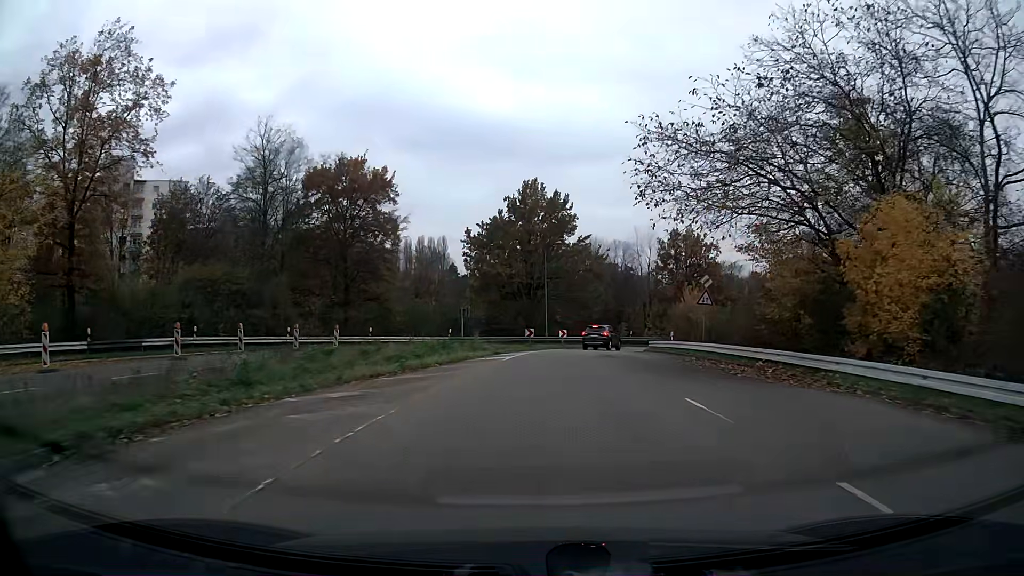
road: tertiary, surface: asphalt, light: Day
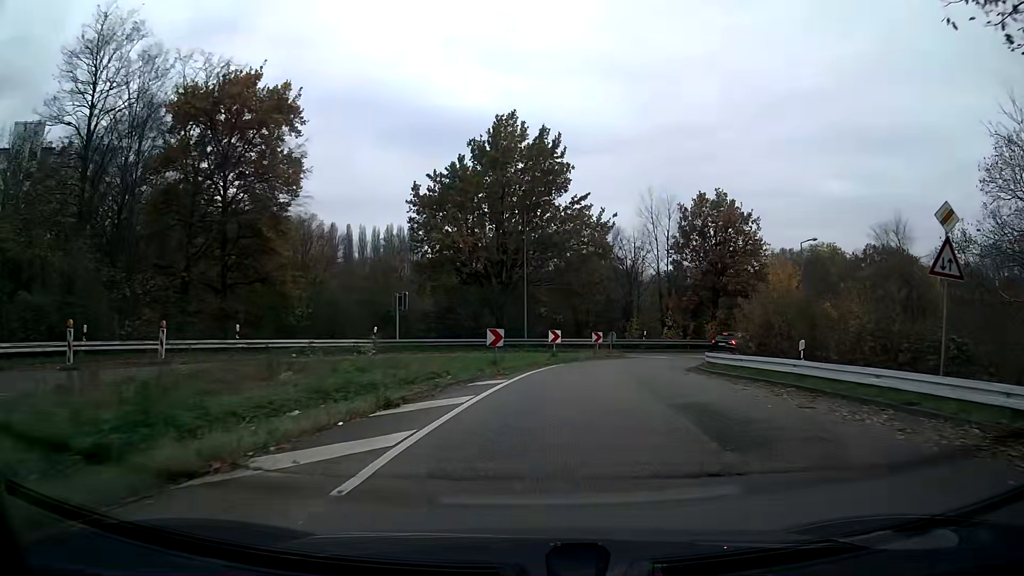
(+0.3, +19.2) m; +3°
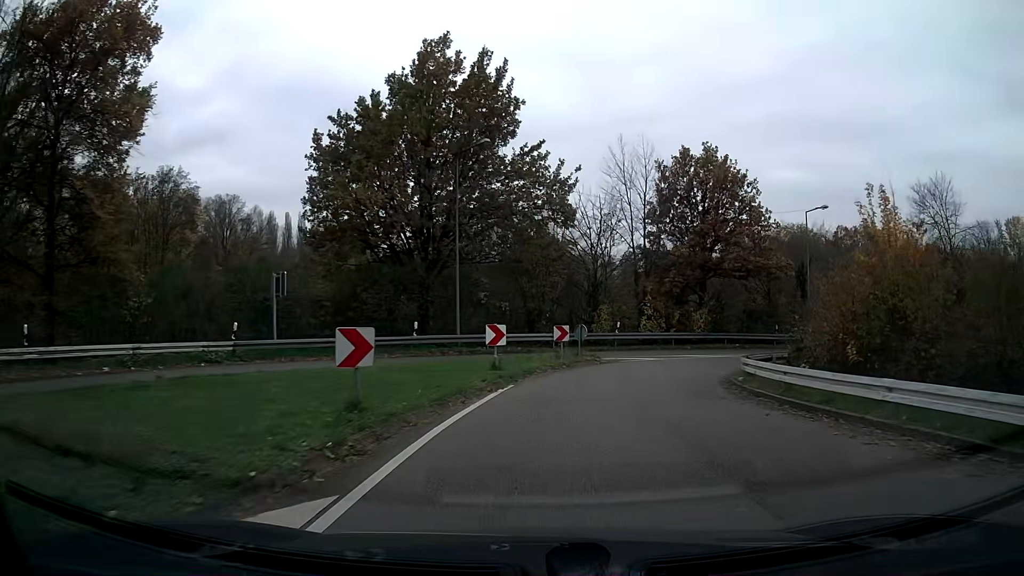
(+0.4, +11.2) m; +5°
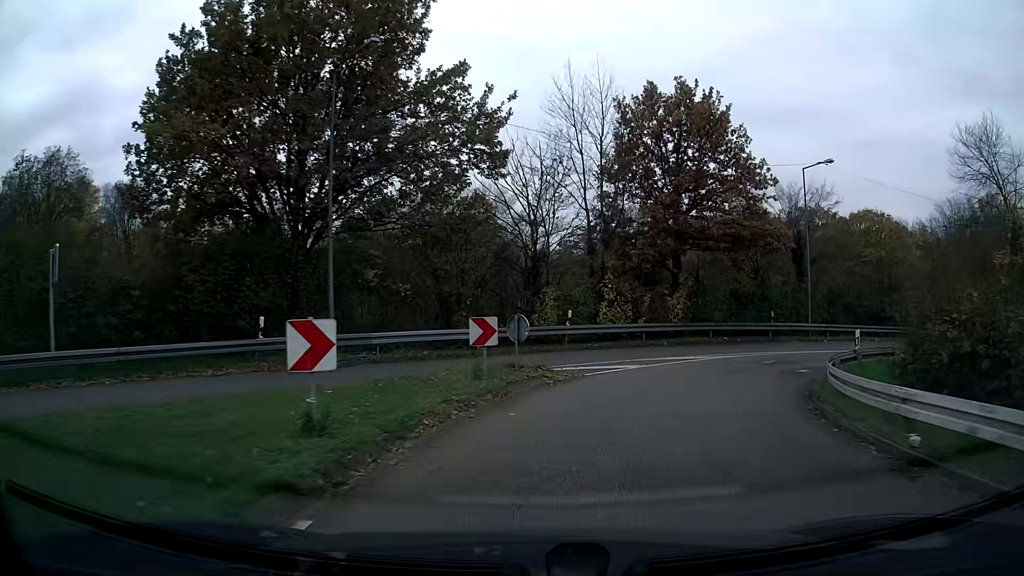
(+0.6, +10.1) m; +7°
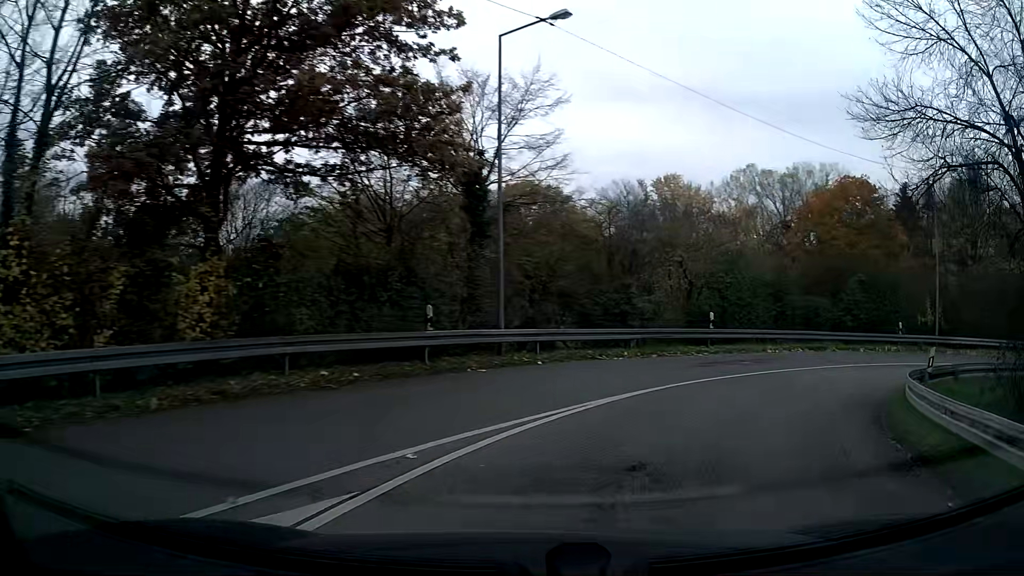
(+5.0, +17.5) m; +36°
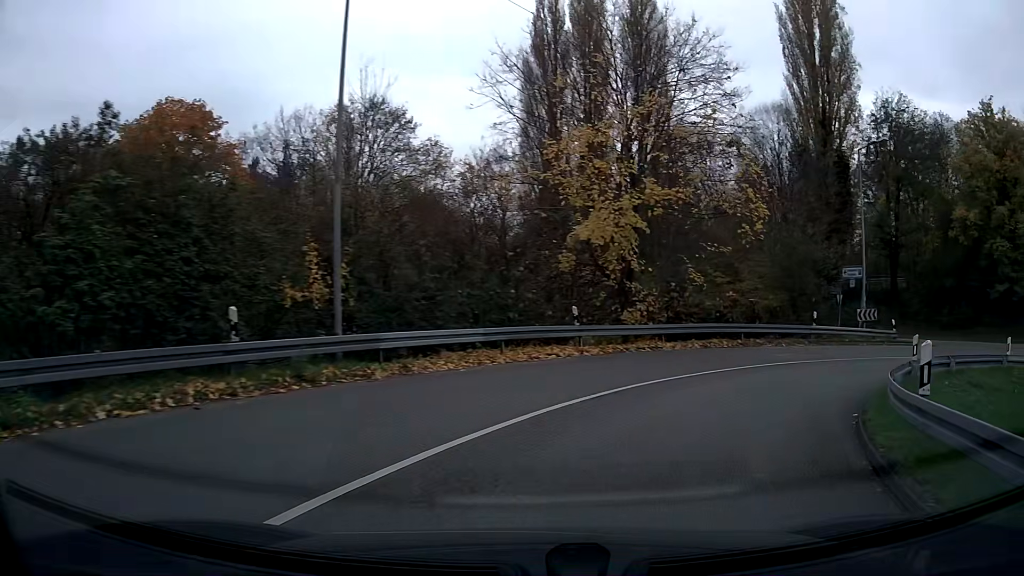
(+10.4, +19.3) m; +56°
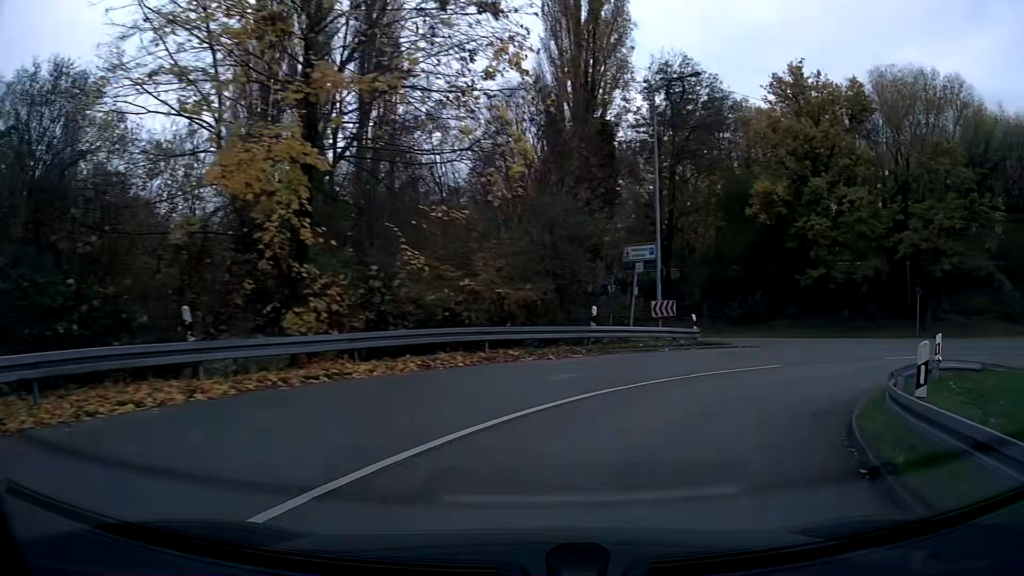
(+1.9, +9.0) m; +24°
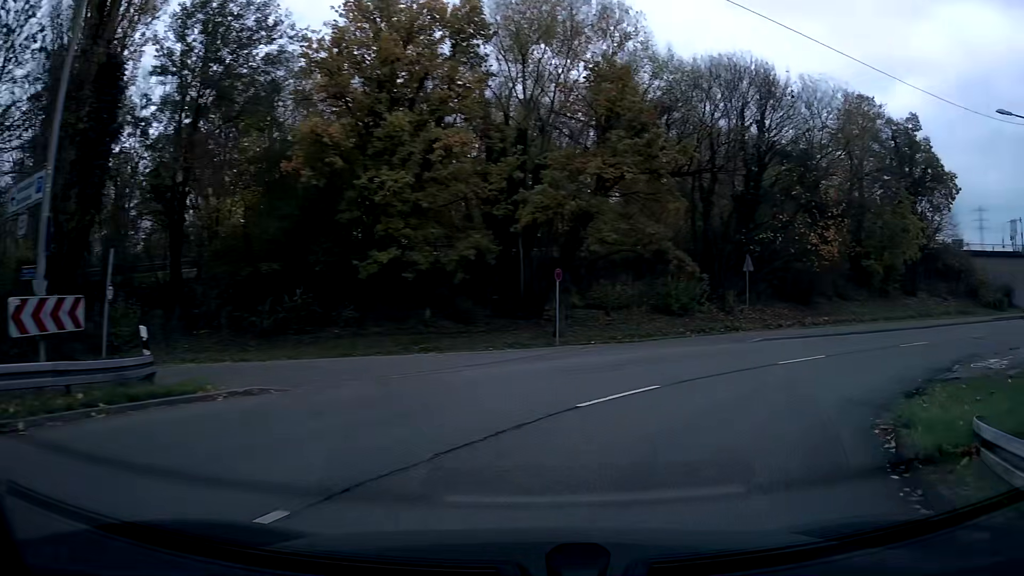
(+4.3, +13.0) m; +37°
